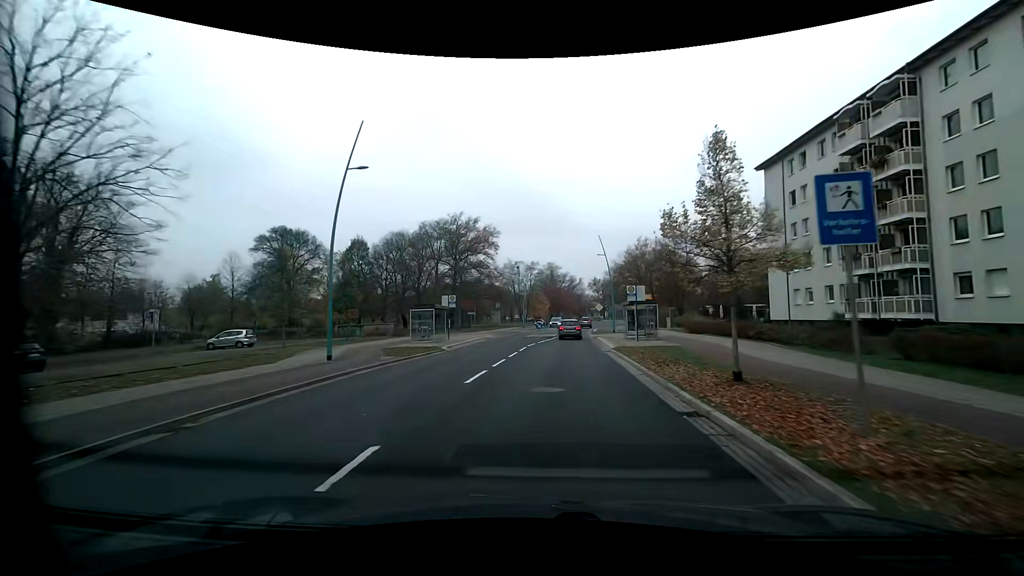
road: tertiary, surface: asphalt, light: Day
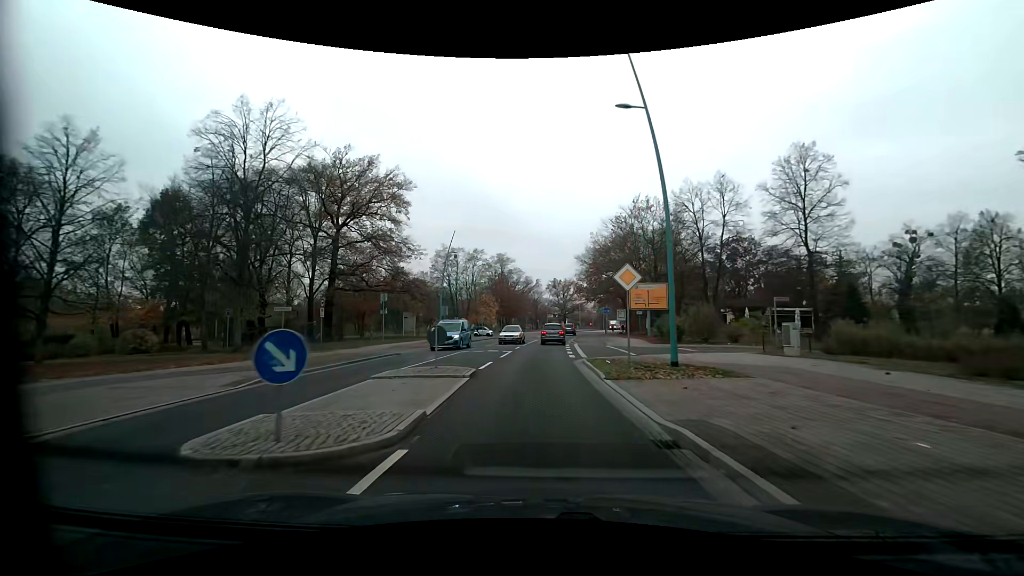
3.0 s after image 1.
(+2.1, +37.9) m; +5°
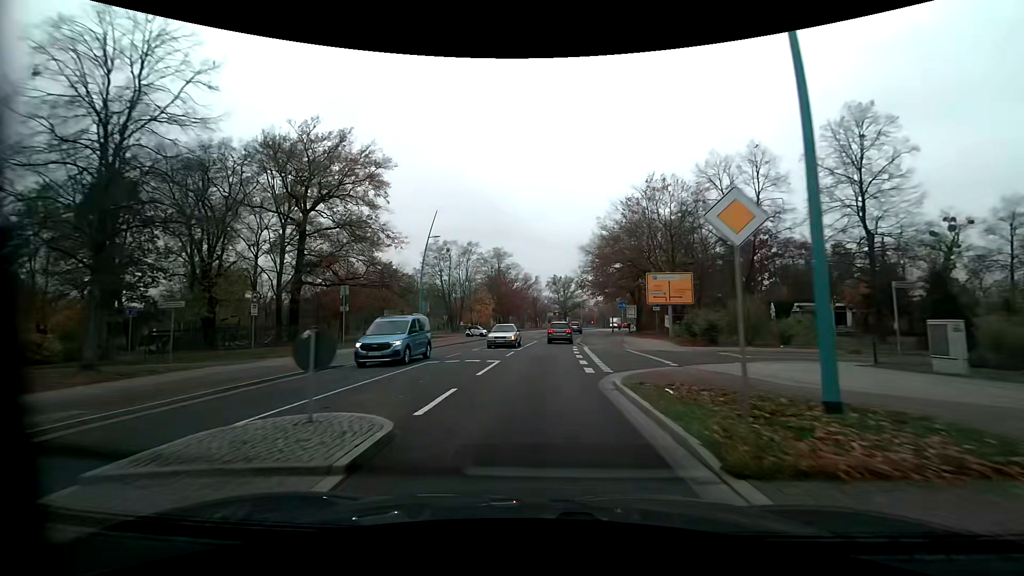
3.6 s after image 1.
(0.0, +8.0) m; 0°
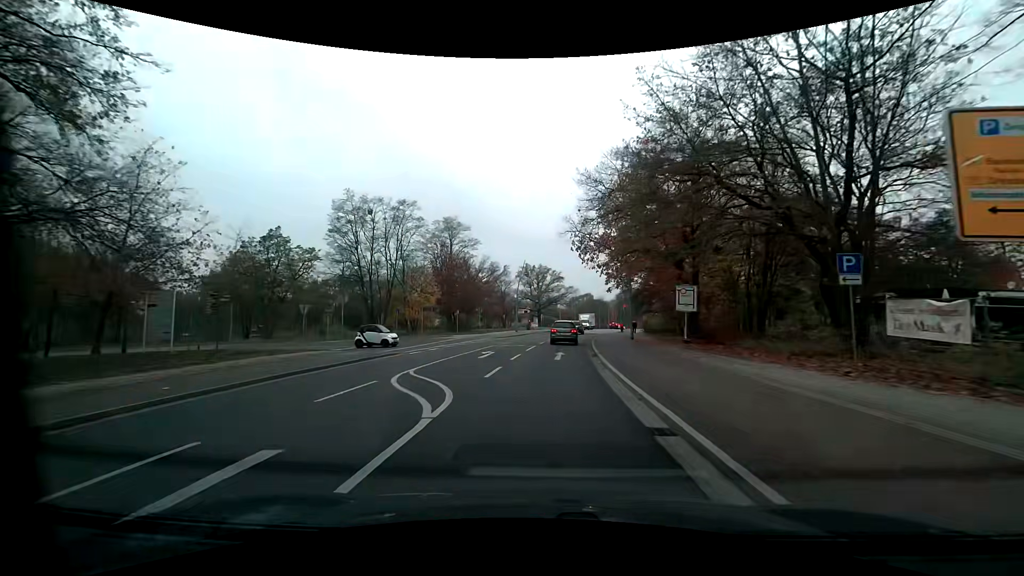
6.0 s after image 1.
(+0.8, +31.9) m; +4°
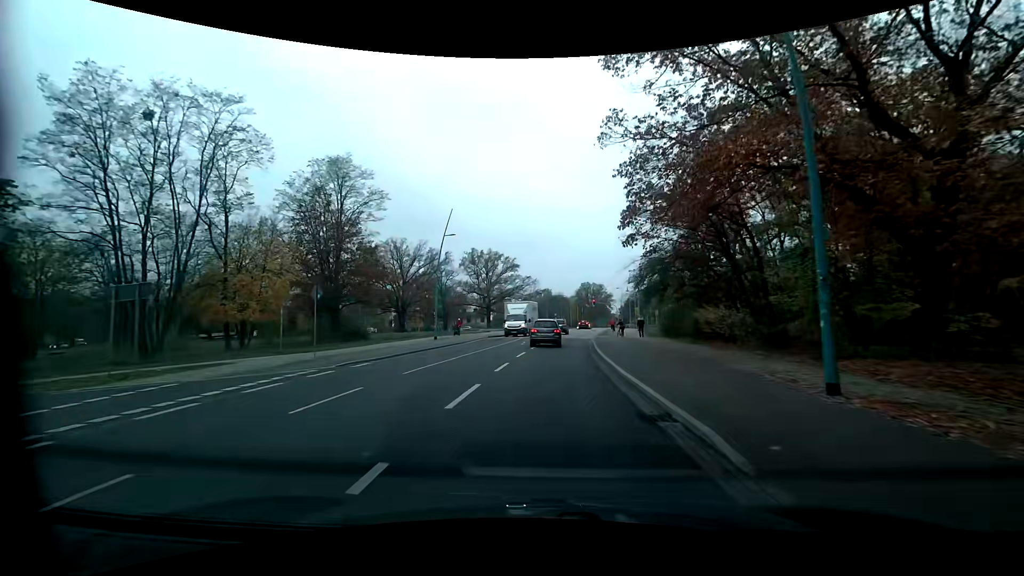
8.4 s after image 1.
(+1.2, +30.7) m; +5°
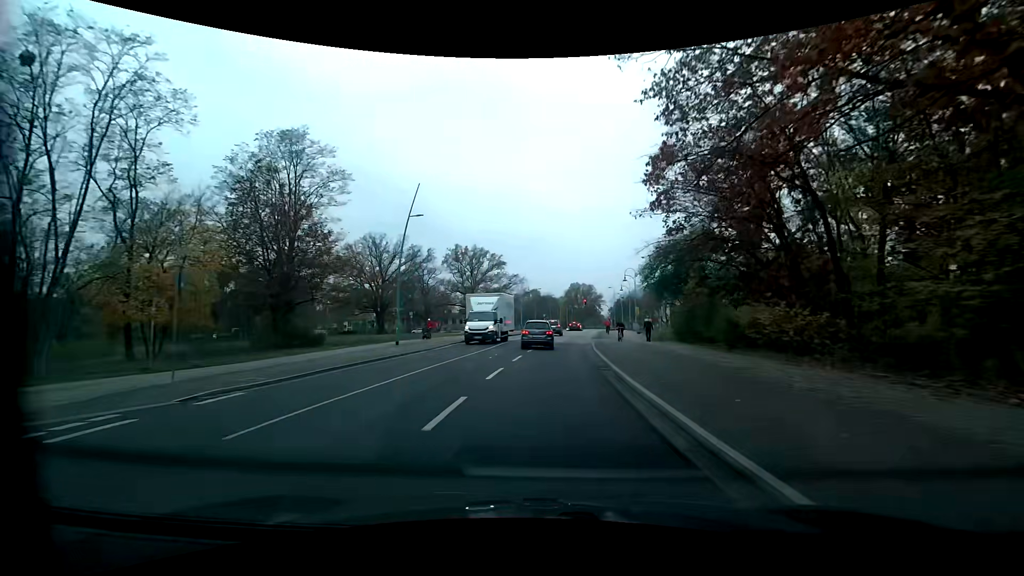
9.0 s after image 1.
(0.0, +7.4) m; +1°
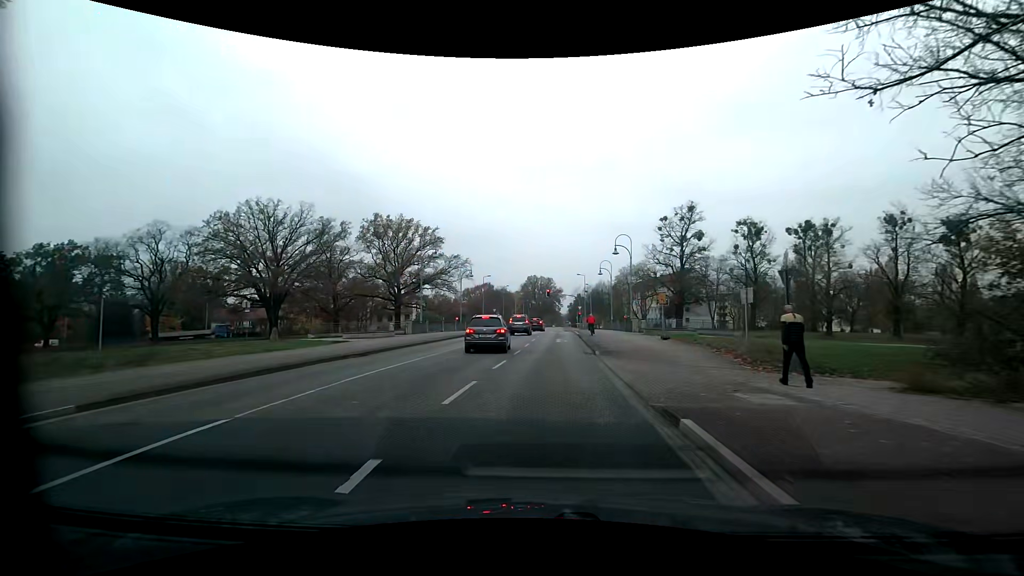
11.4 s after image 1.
(+1.4, +28.2) m; +6°
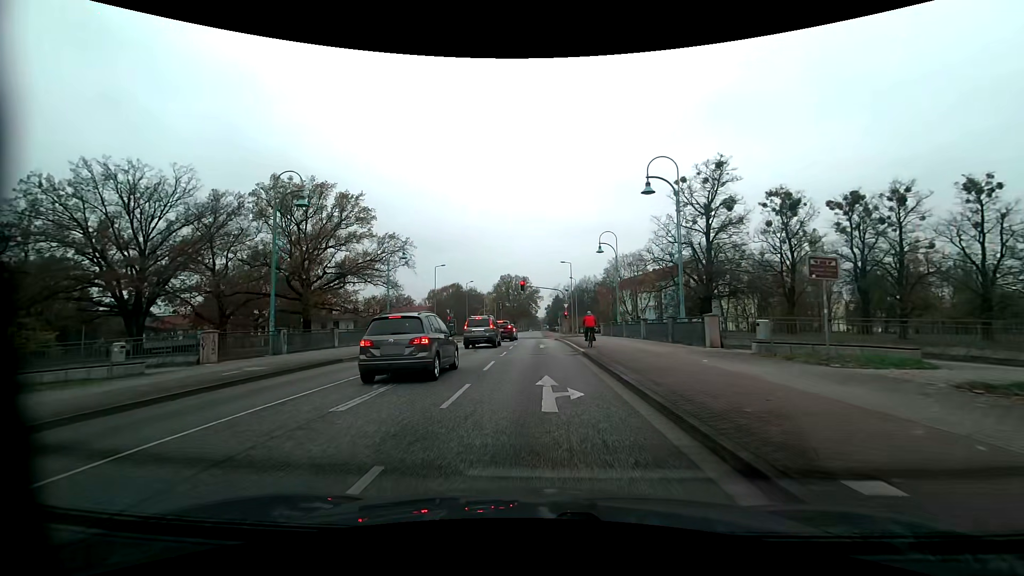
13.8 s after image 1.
(+0.3, +23.6) m; +2°
(0, +10) (0, +20) (0, +30) (0, +40) (0, +50) (0, +60) (0, +70) (0, +80) (0, +90) (0, +100) m
